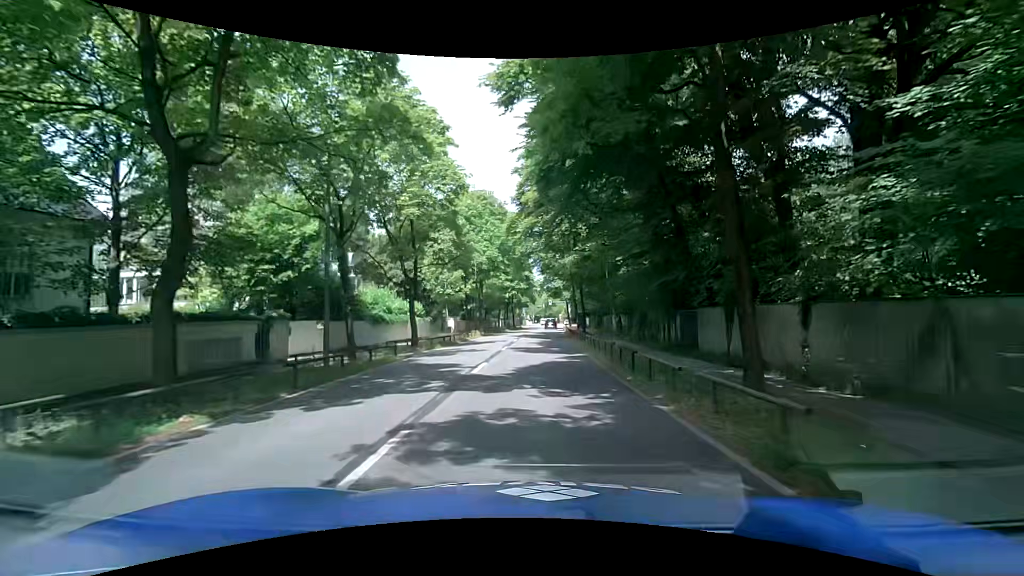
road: secondary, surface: asphalt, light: Day
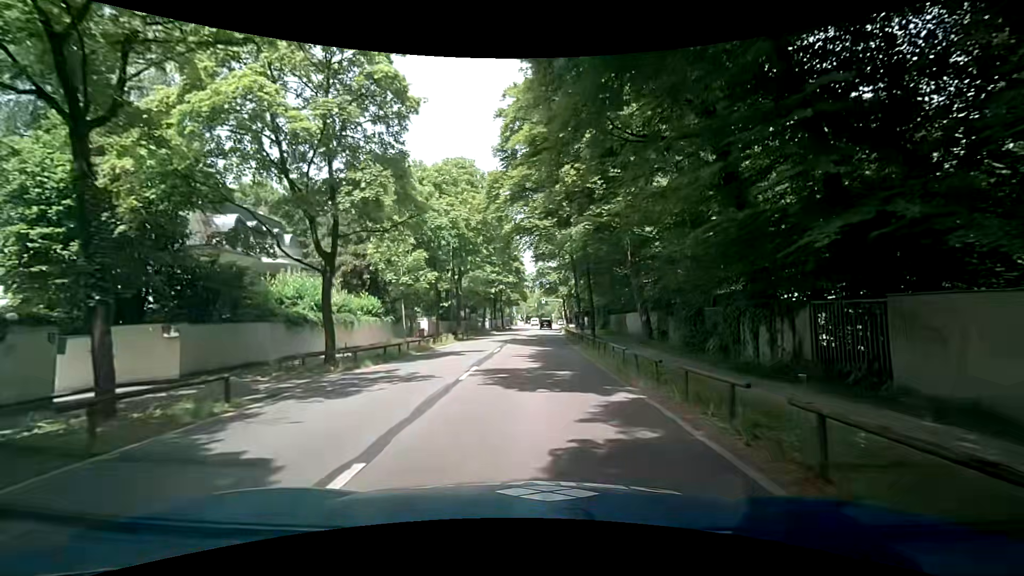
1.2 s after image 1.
(+0.2, +11.0) m; +1°
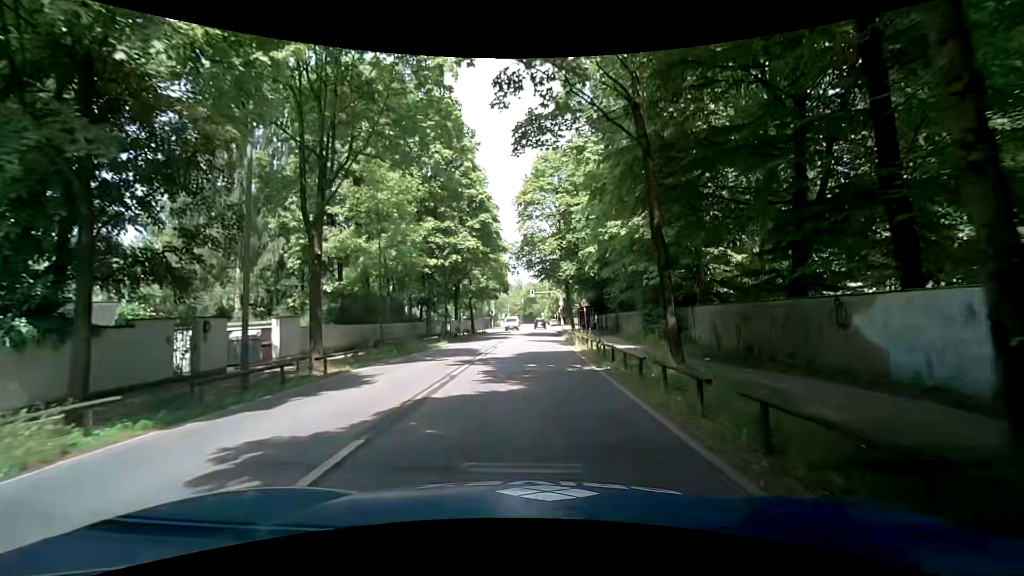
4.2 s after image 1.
(+0.6, +27.6) m; +1°
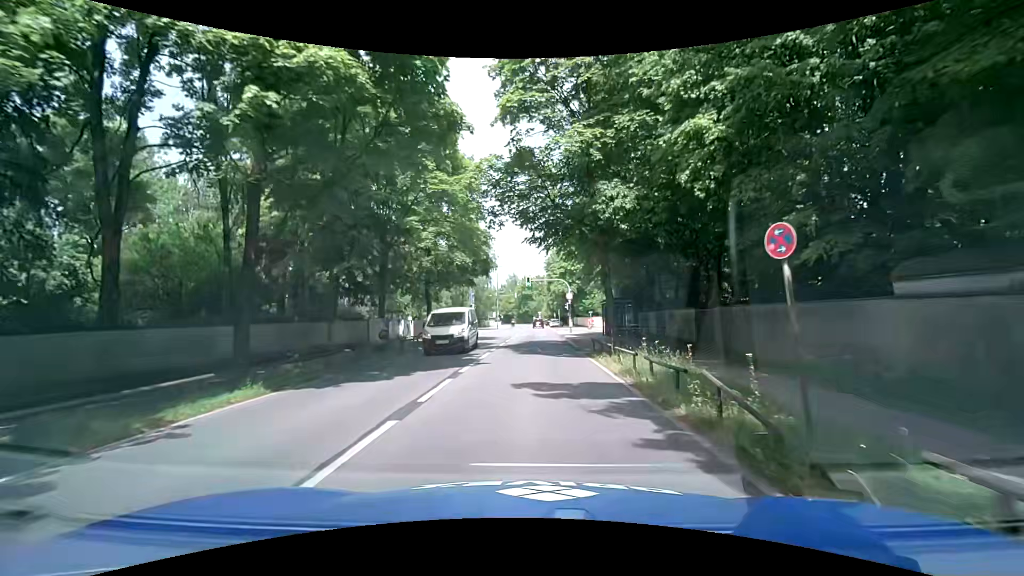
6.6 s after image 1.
(+0.2, +22.3) m; +1°
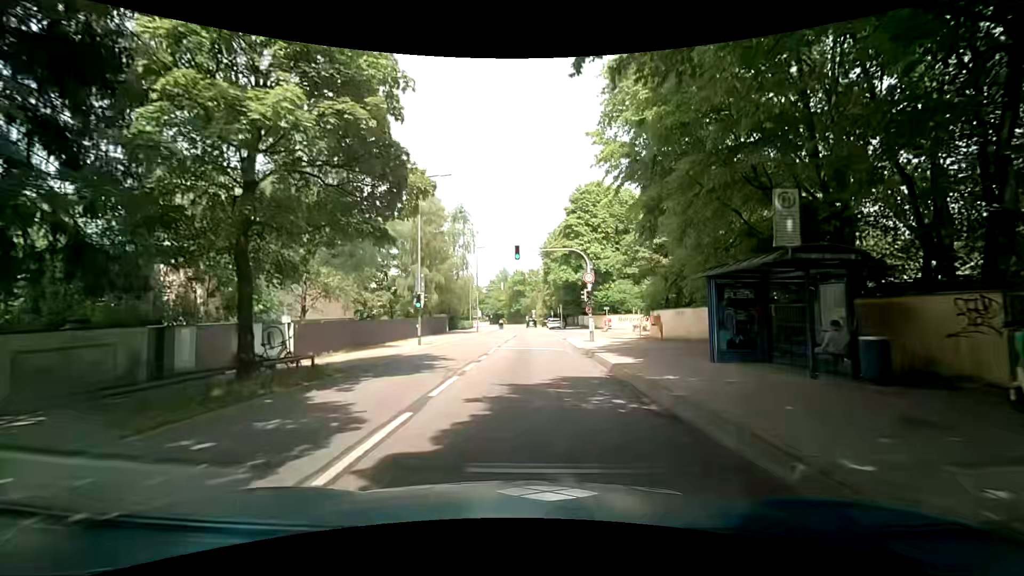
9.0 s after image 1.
(+0.3, +22.1) m; +1°
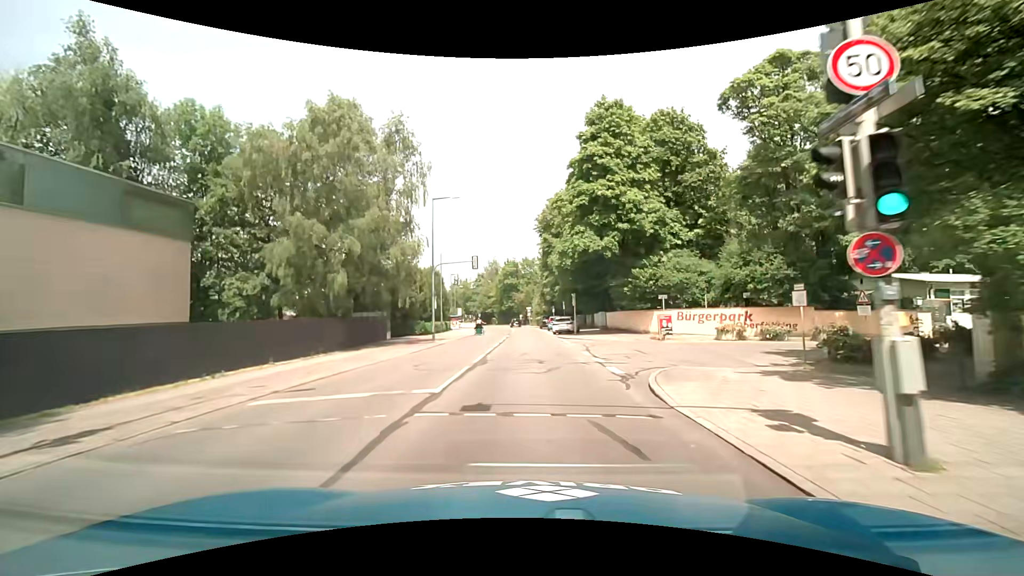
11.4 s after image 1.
(+0.3, +25.3) m; +1°
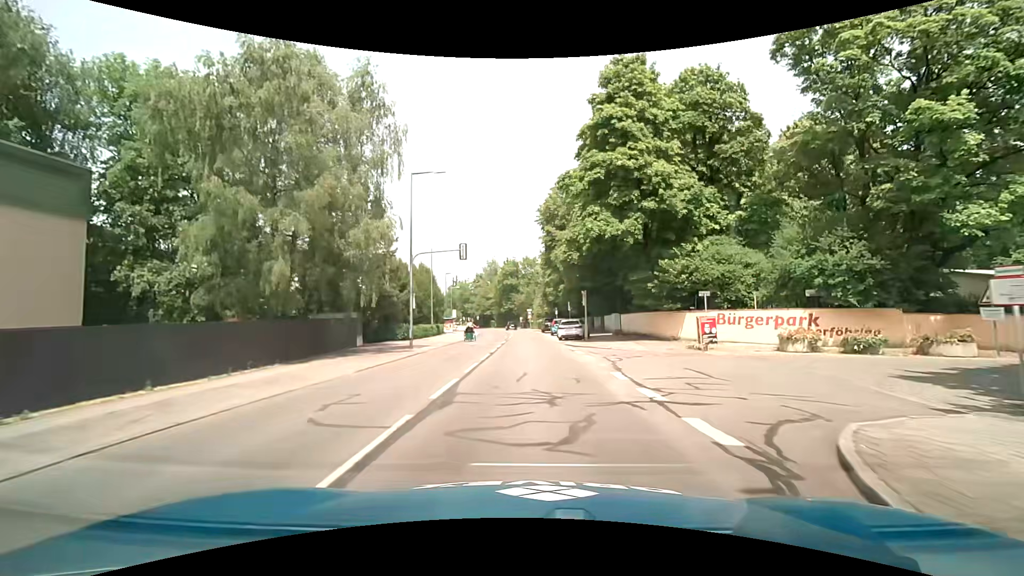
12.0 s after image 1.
(0.0, +6.9) m; +1°
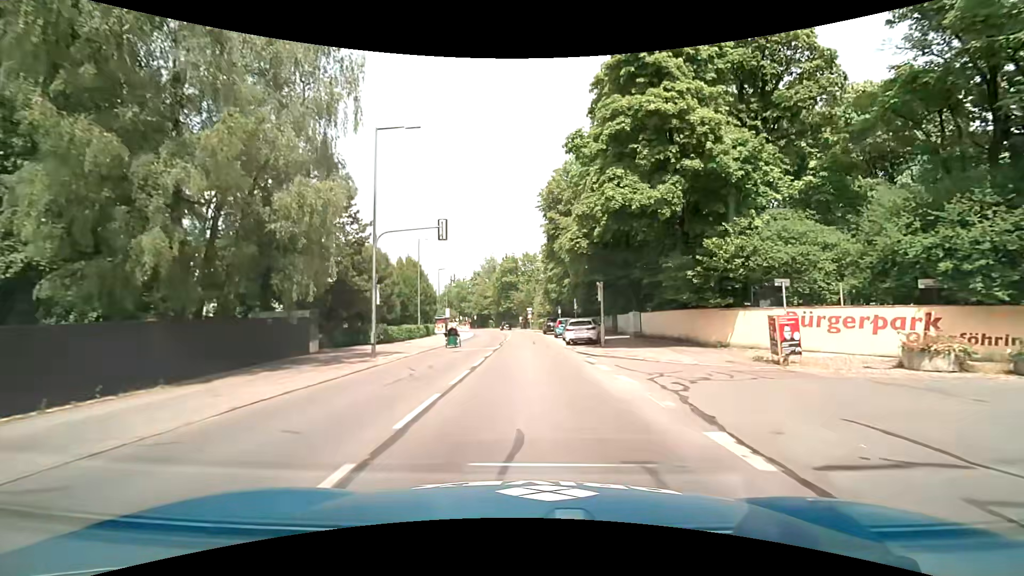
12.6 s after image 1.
(-0.1, +7.0) m; -1°
(0, +10) (0, +20) (0, +30) (0, +40) (0, +50) (0, +60) (-1, +70) (-1, +80) (-3, +90) (-4, +100) m
